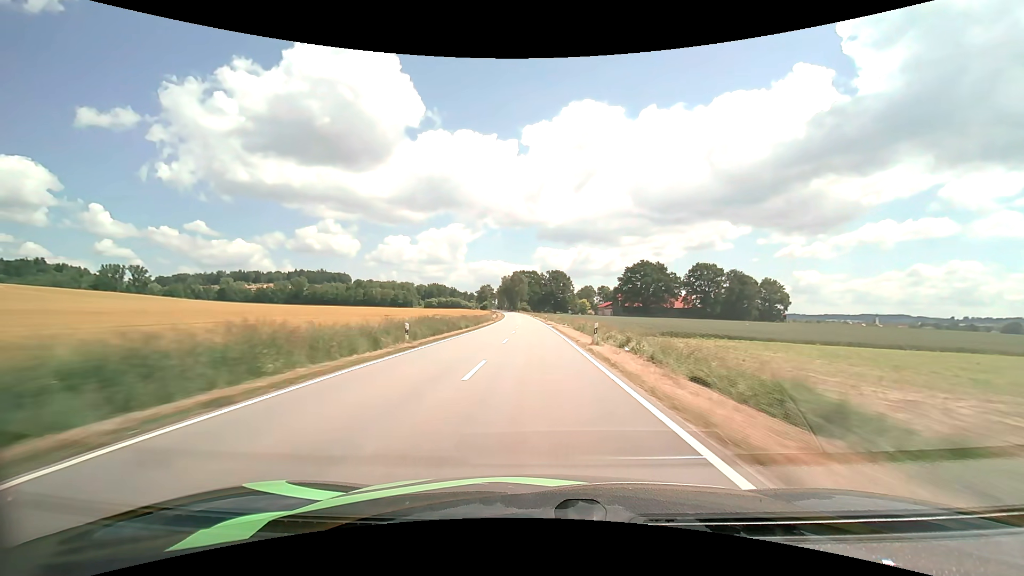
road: tertiary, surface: asphalt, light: Day
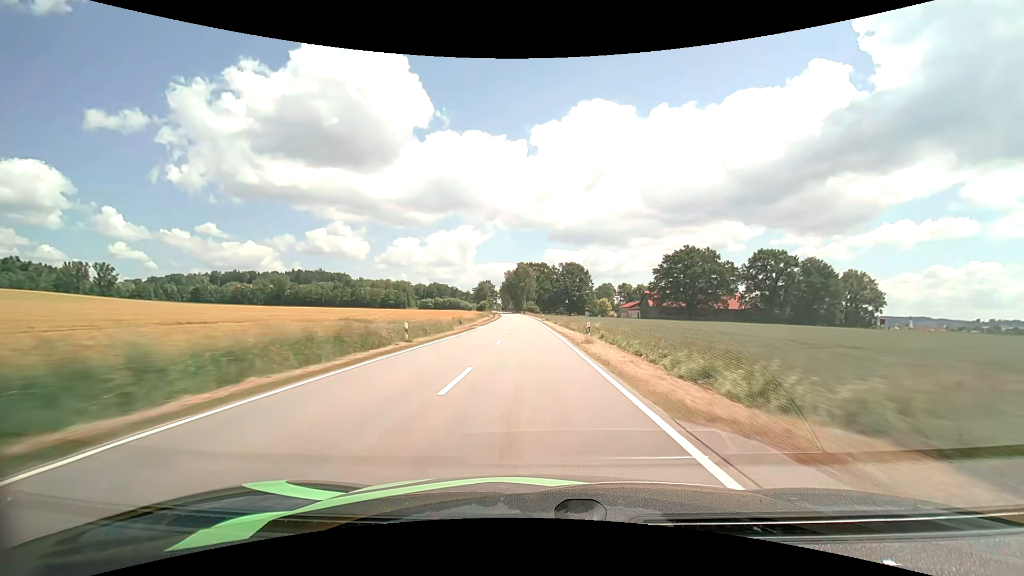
(-0.5, +51.6) m; -1°
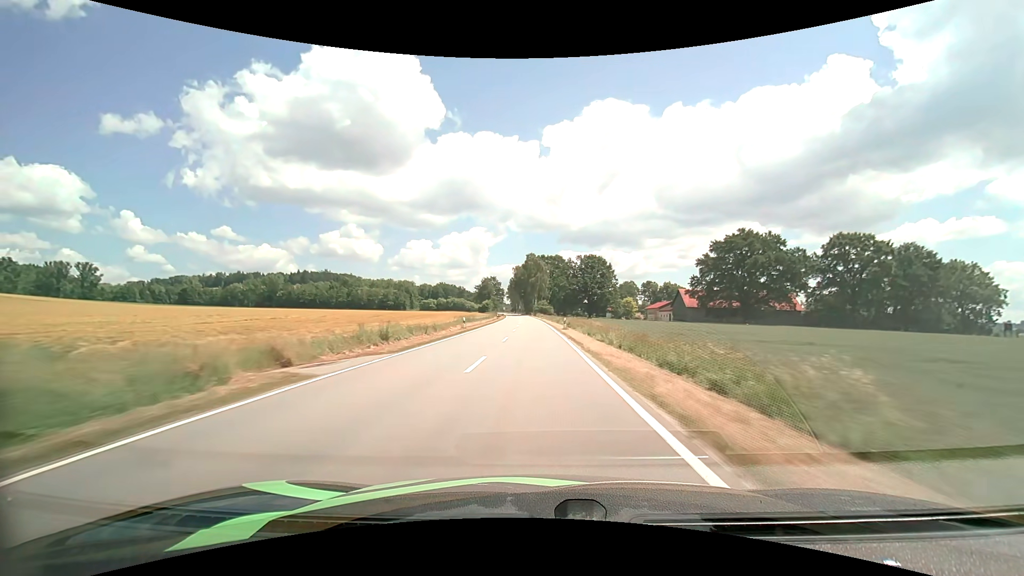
(-0.3, +34.3) m; -1°
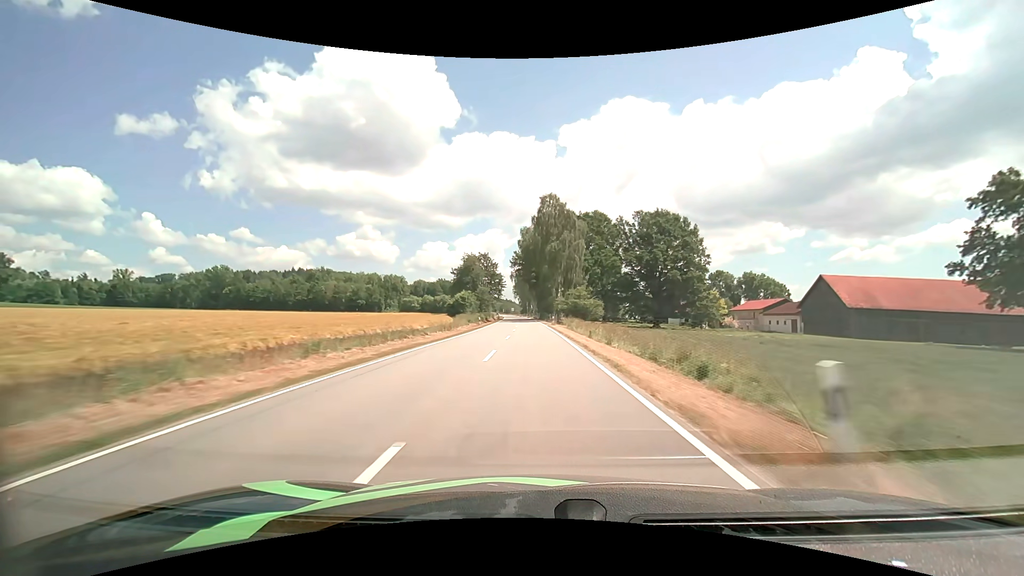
(-1.7, +84.6) m; -2°
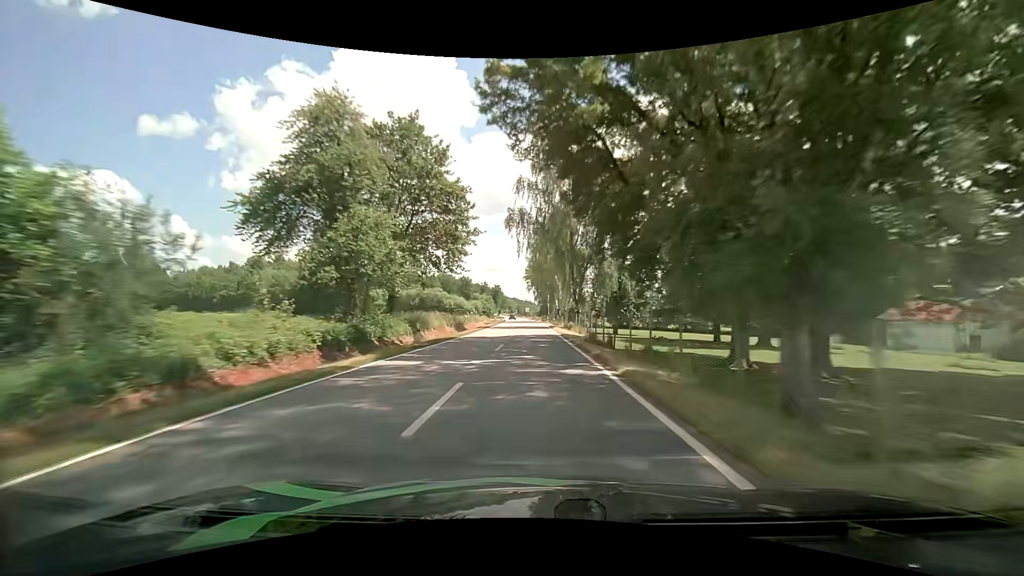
(-1.9, +82.8) m; -2°
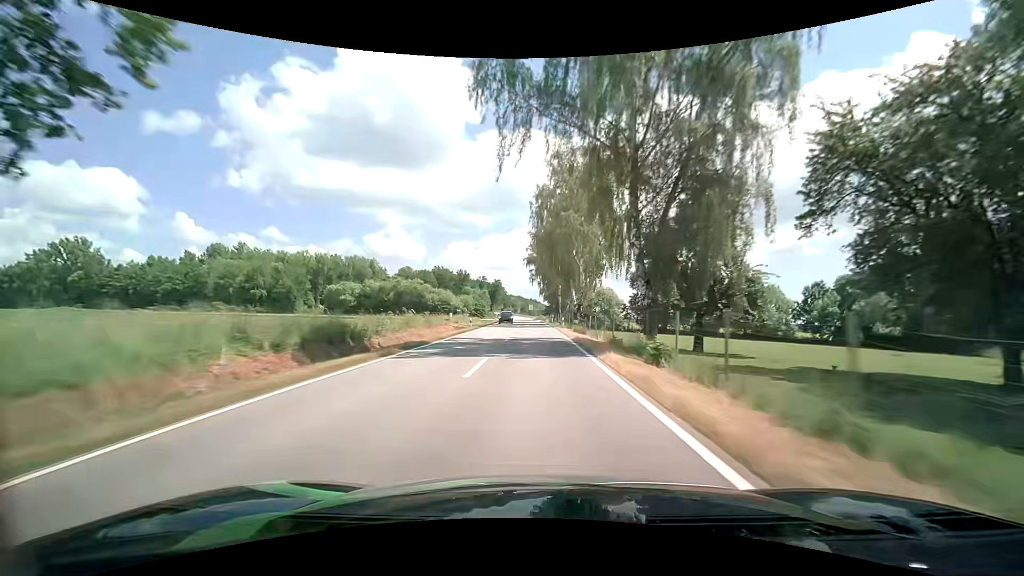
(-0.2, +32.5) m; -1°
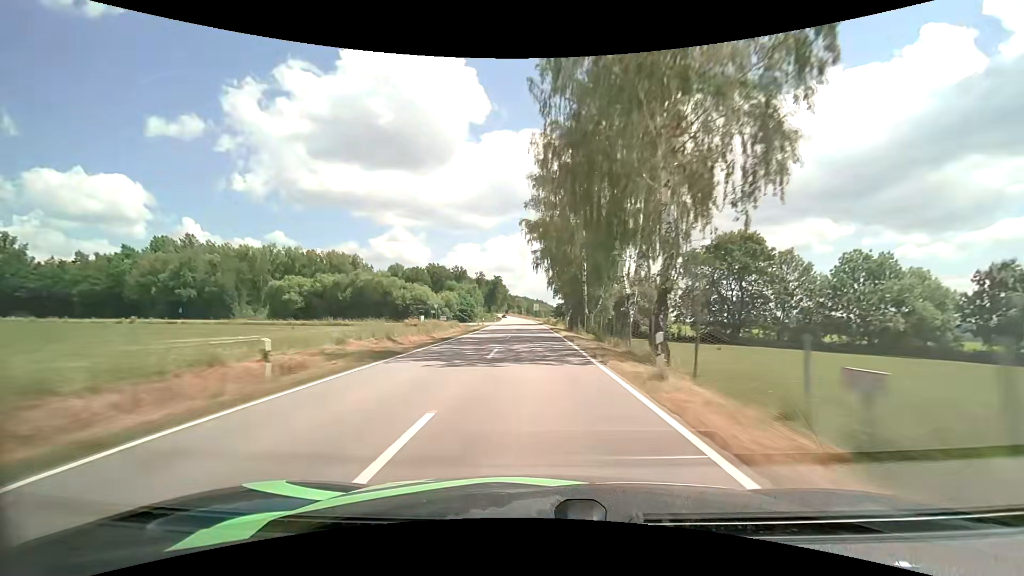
(-0.1, +32.4) m; -1°
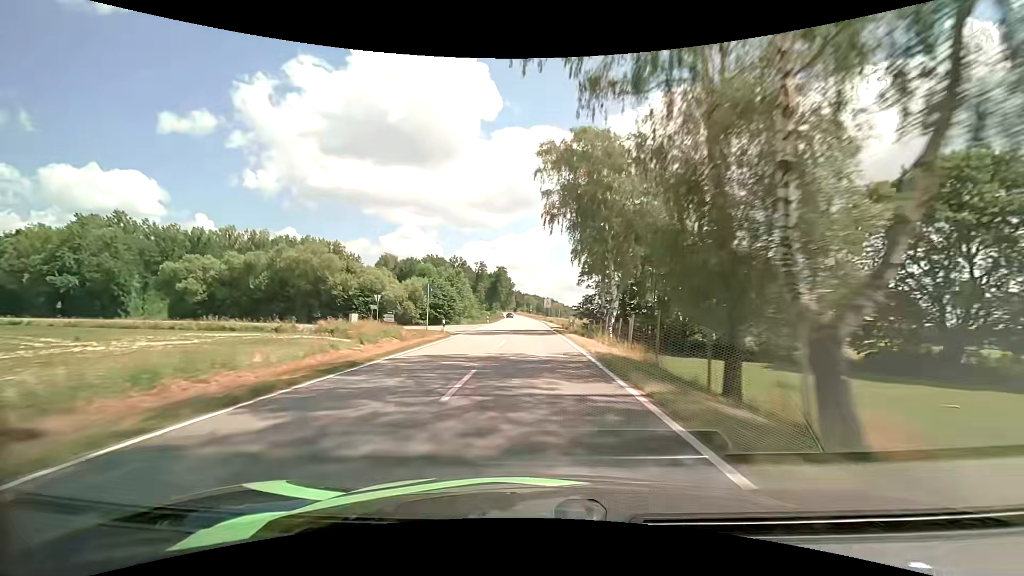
(-0.4, +32.4) m; -1°
(0, +10) (0, +20) (0, +30) (-1, +40) (-1, +50) (-1, +60) (-2, +70) (-2, +80) (-2, +90) (-3, +100) m
